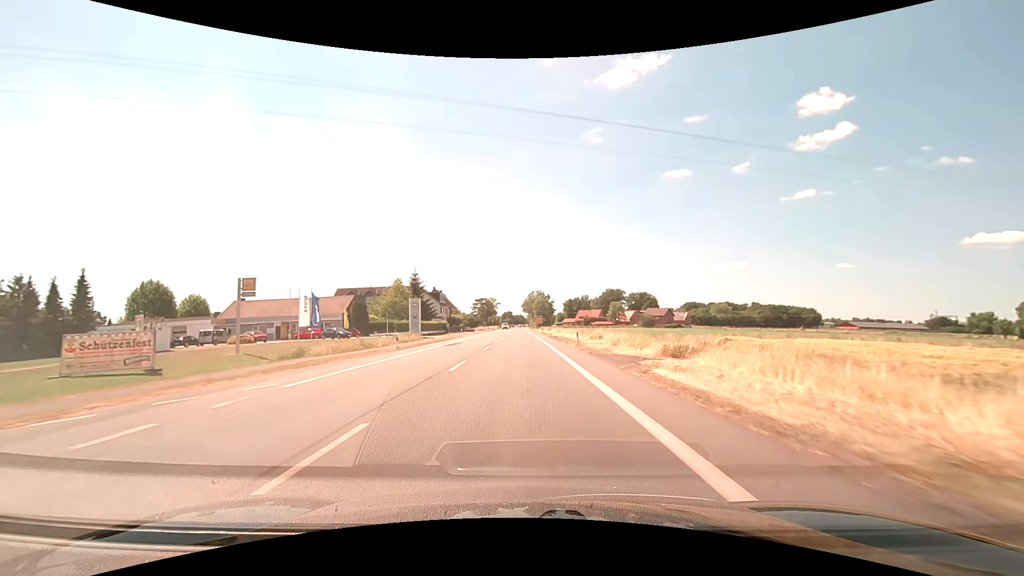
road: primary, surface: asphalt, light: Day
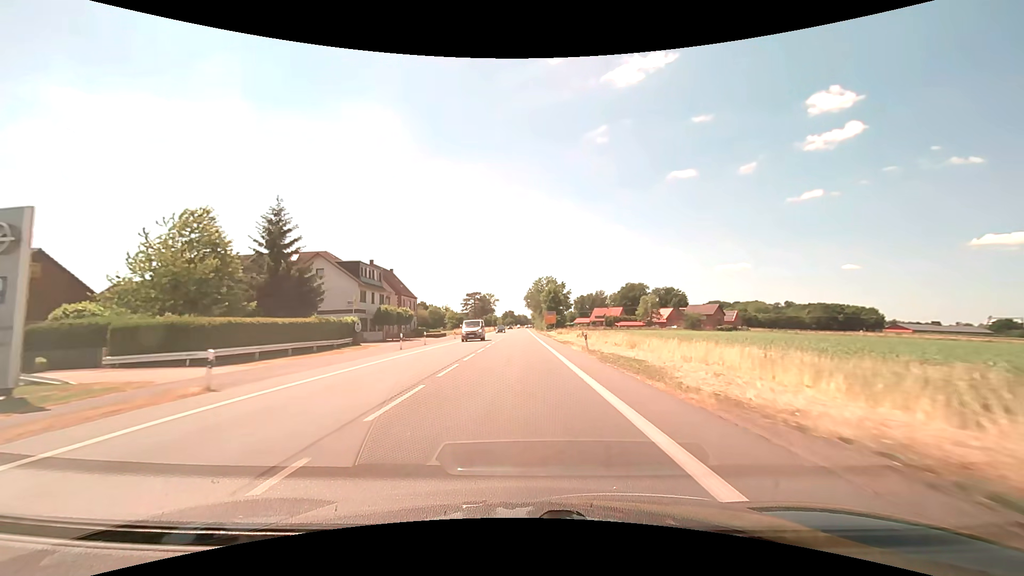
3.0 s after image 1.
(-0.2, +55.5) m; 0°
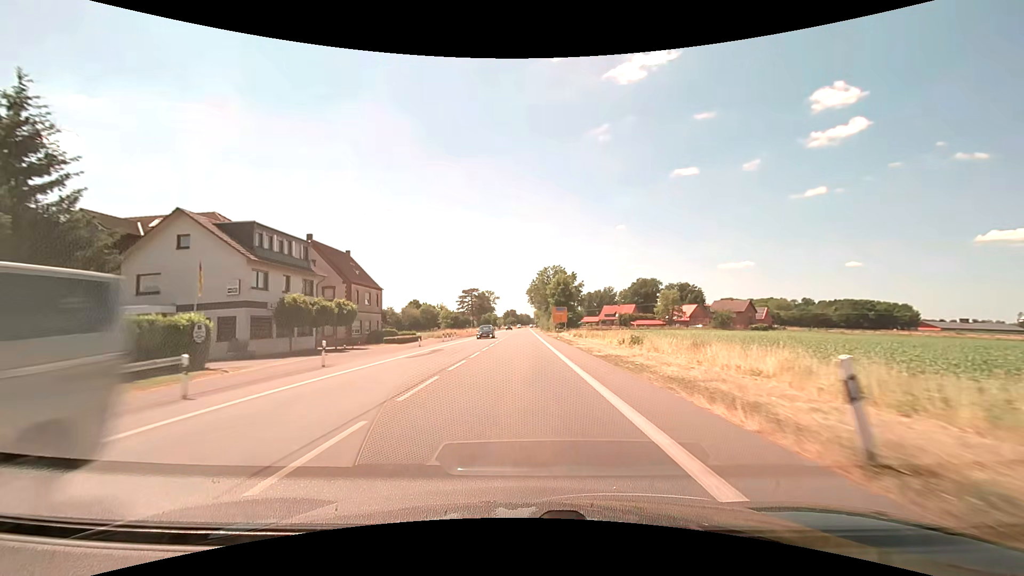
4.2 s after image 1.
(0.0, +22.2) m; 0°
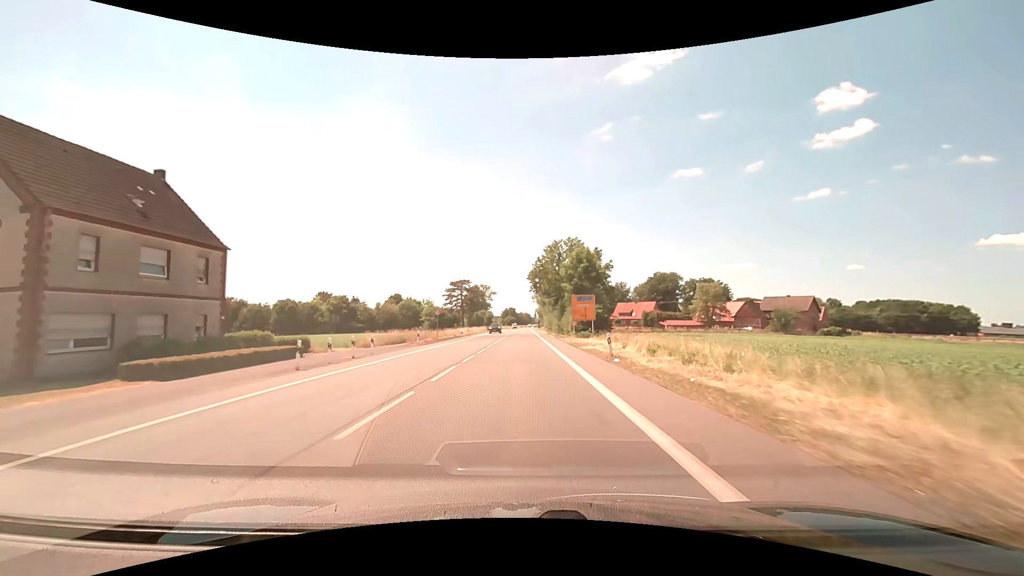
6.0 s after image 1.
(0.0, +33.3) m; 0°
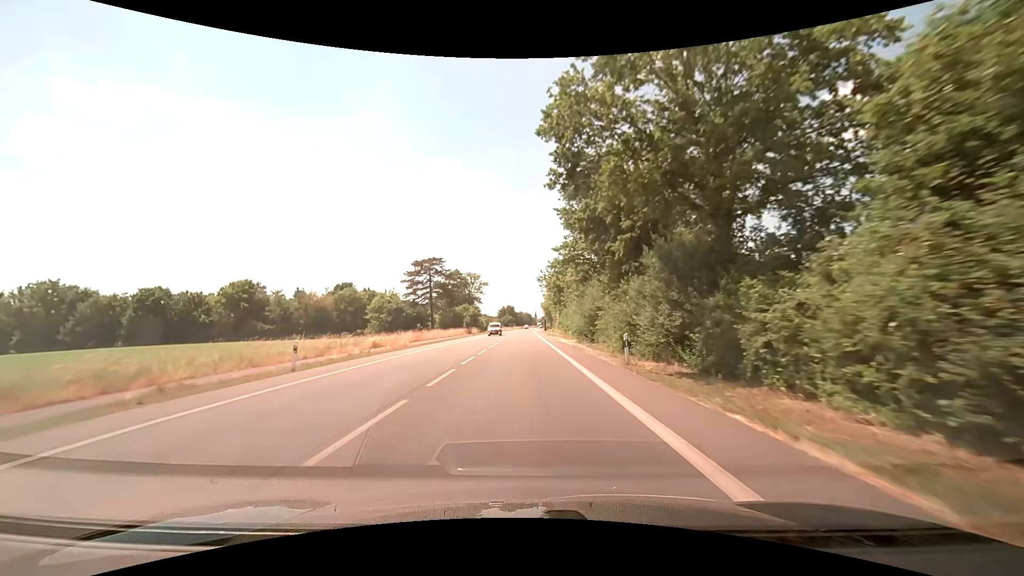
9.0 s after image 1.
(0.0, +55.5) m; 0°
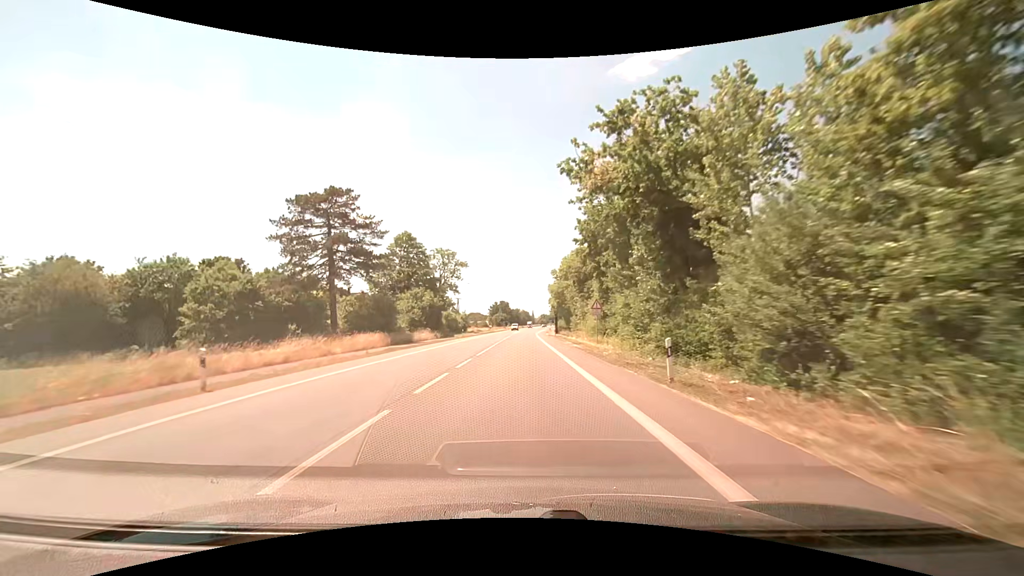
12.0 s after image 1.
(+0.2, +55.5) m; 0°
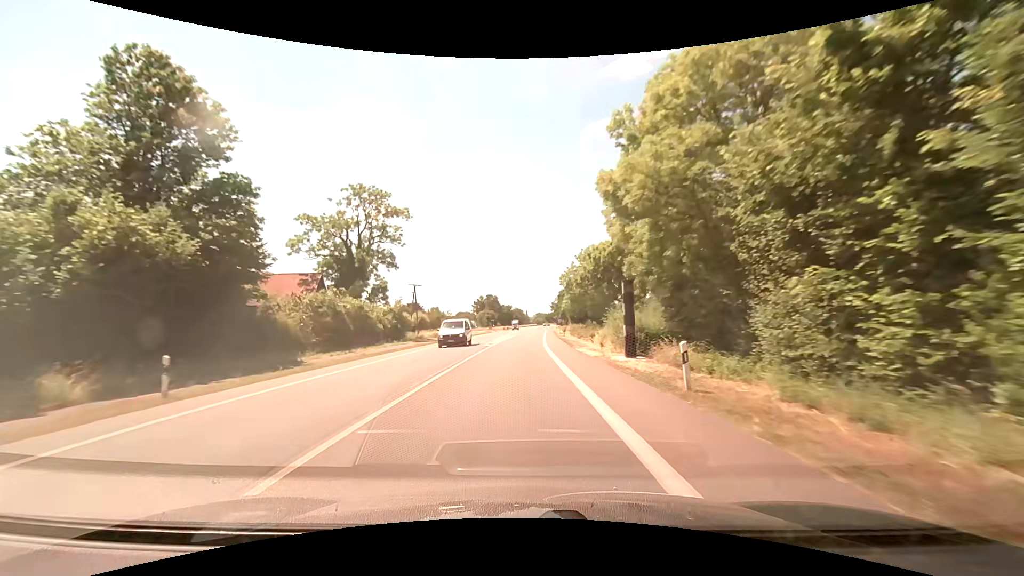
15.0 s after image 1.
(+0.4, +55.6) m; +1°
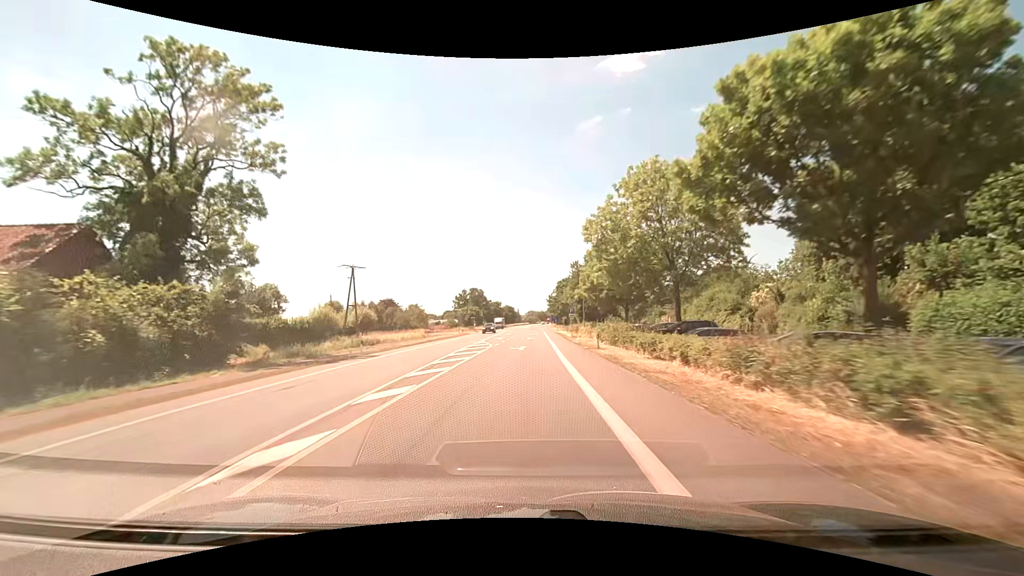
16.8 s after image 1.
(+0.3, +33.4) m; +1°
(0, +10) (0, +20) (0, +30) (0, +40) (0, +50) (0, +60) (+1, +70) (+1, +80) (+1, +90) (+1, +100) m
